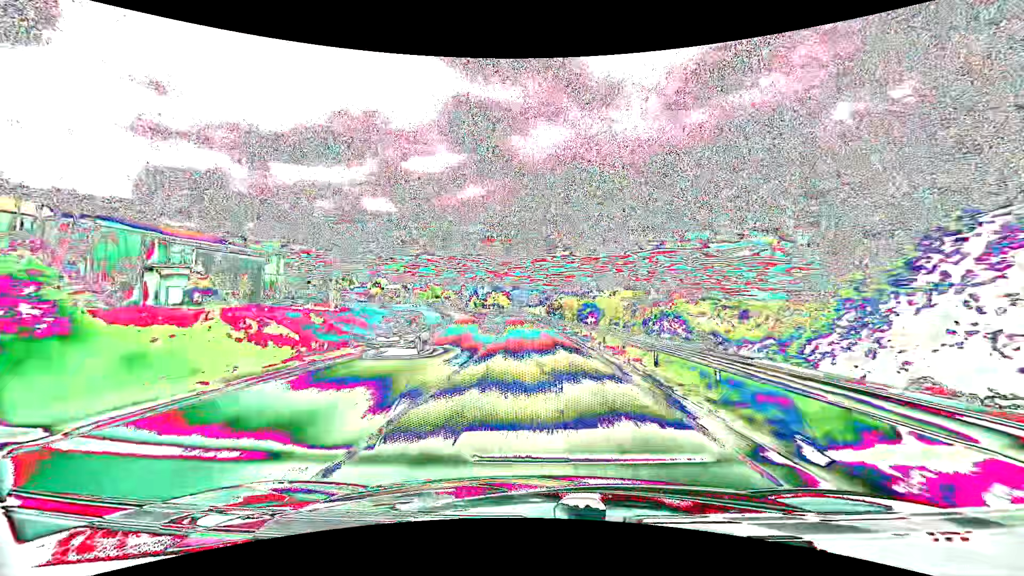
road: primary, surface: asphalt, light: Day
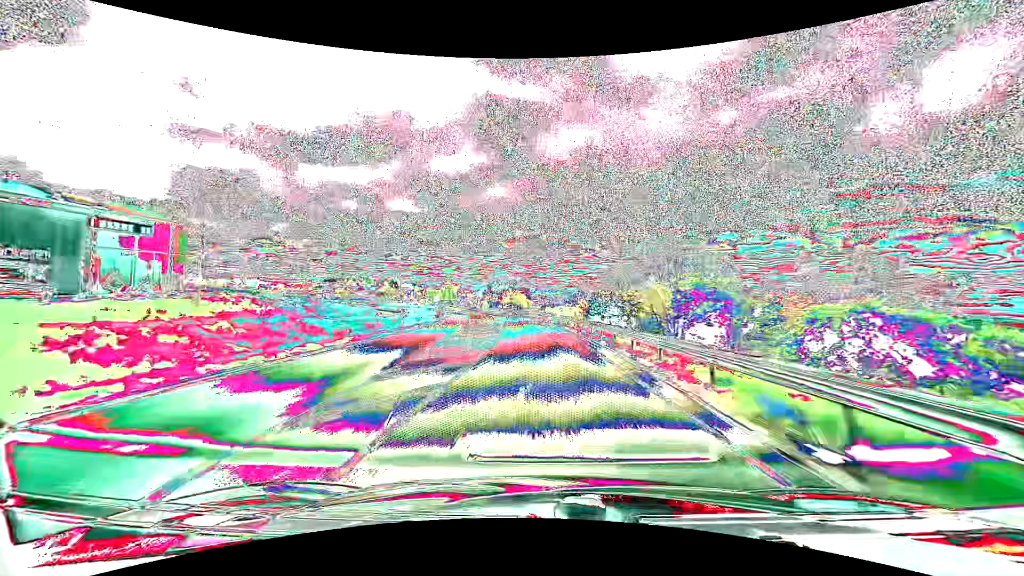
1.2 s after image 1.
(-0.7, +31.1) m; -3°
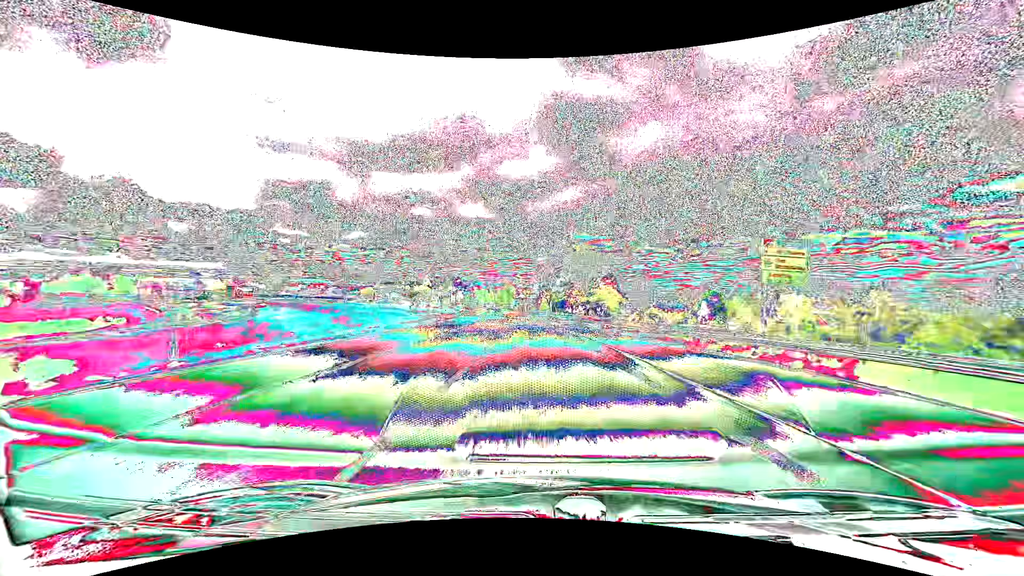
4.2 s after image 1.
(-5.5, +76.7) m; -8°
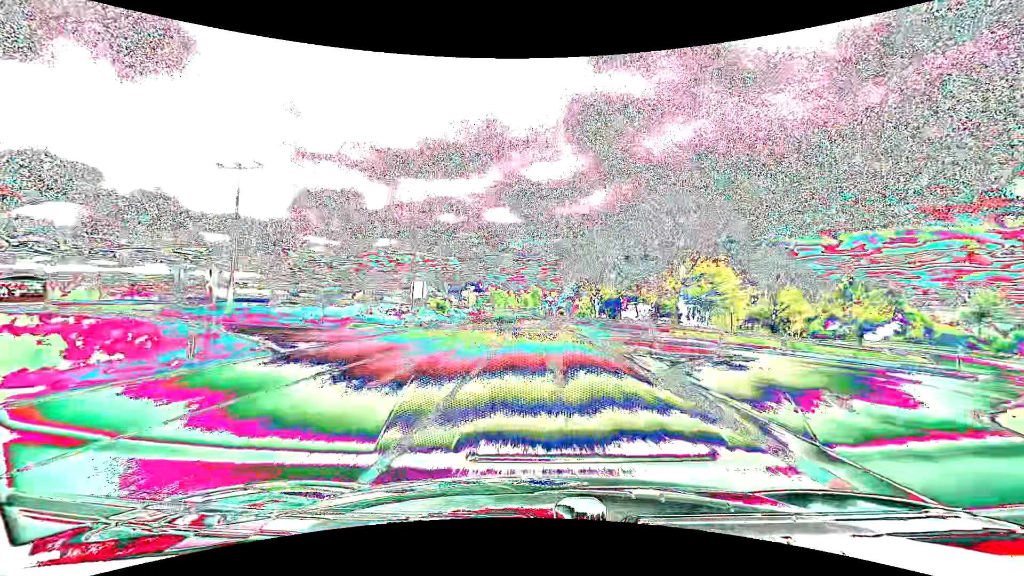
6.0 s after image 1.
(-1.4, +45.4) m; -3°
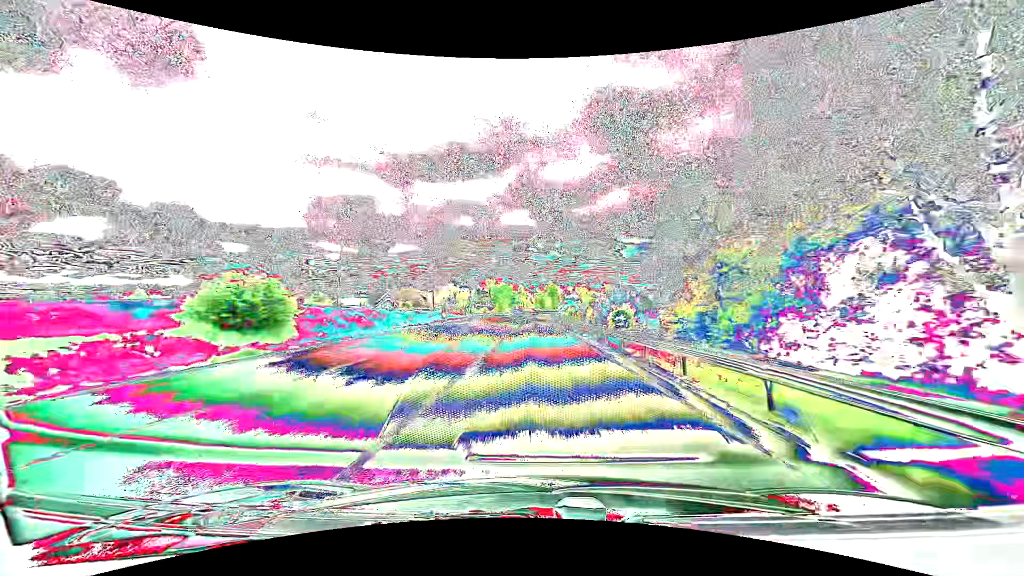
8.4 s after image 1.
(-1.1, +60.4) m; -2°
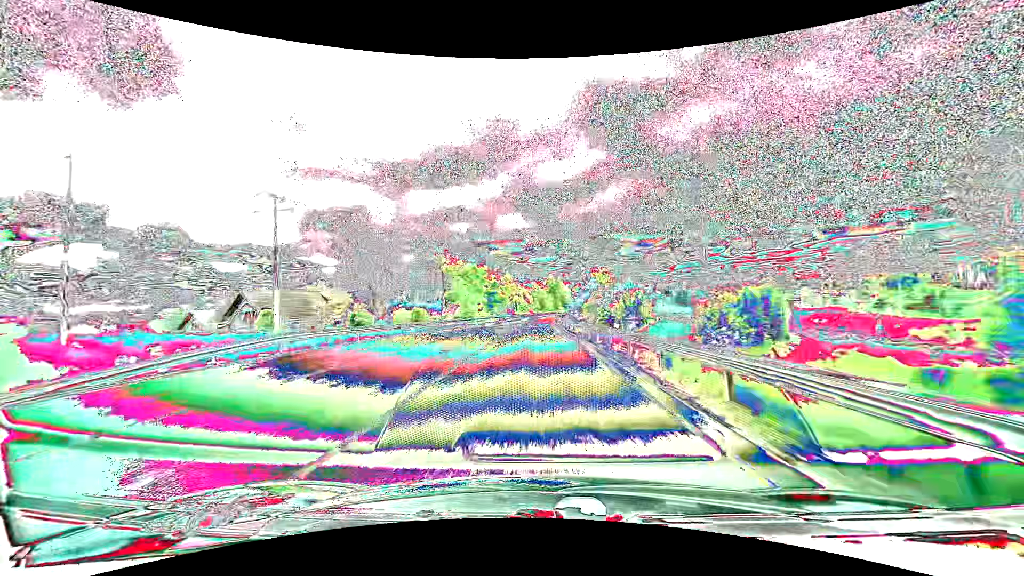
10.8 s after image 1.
(-0.1, +60.1) m; 0°
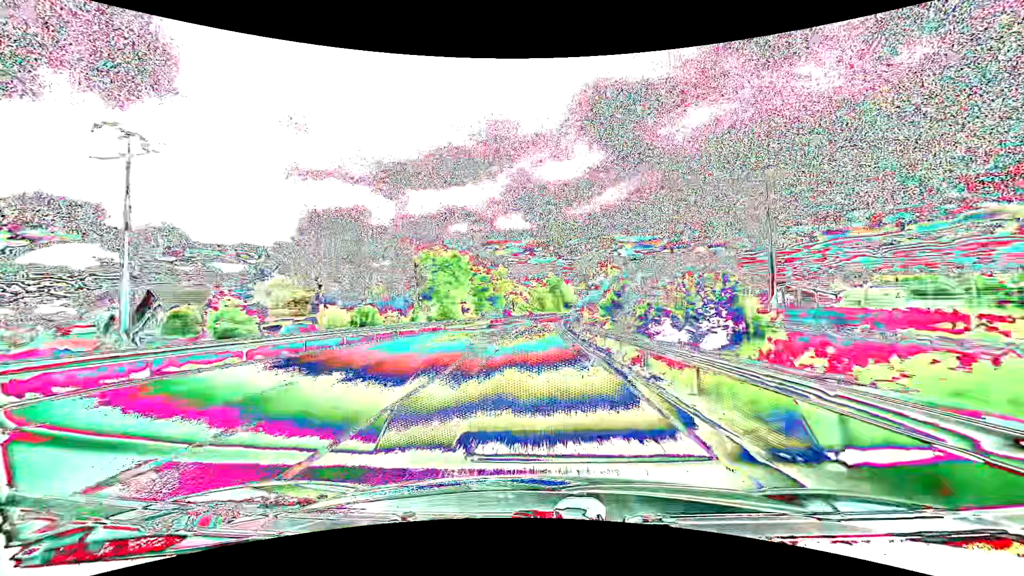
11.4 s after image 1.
(0.0, +15.0) m; 0°
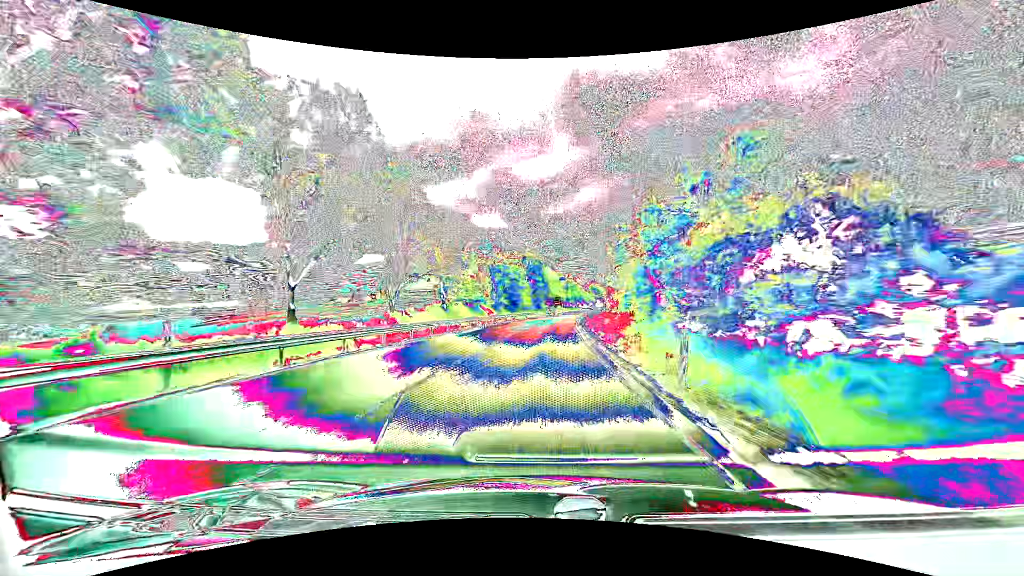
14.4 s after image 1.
(+1.0, +75.0) m; +3°
(0, +10) (0, +20) (+1, +30) (+1, +40) (+2, +50) (+2, +60) (+3, +70) (+4, +80) (+5, +90) (+6, +100) m
